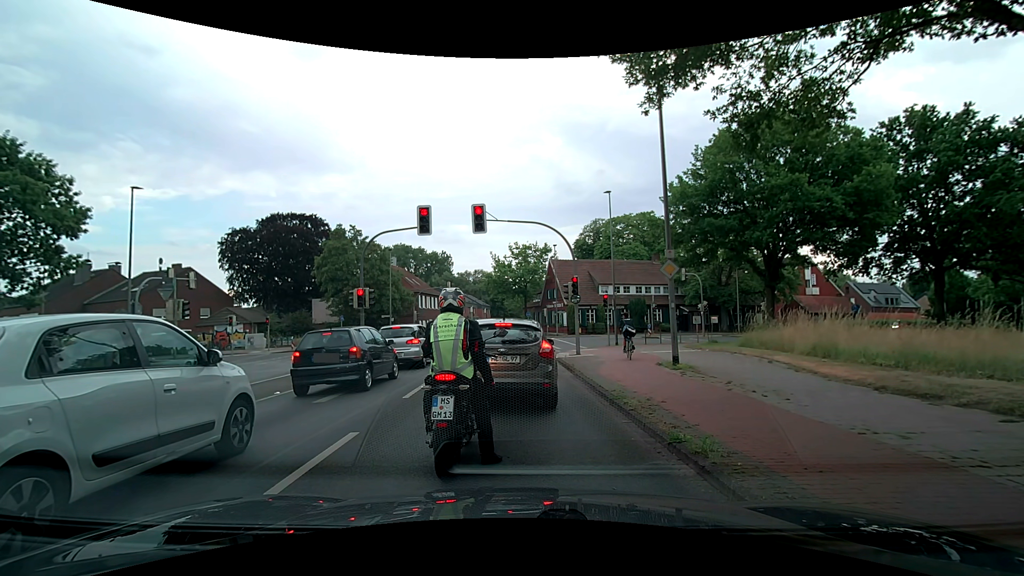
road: secondary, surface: asphalt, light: Day
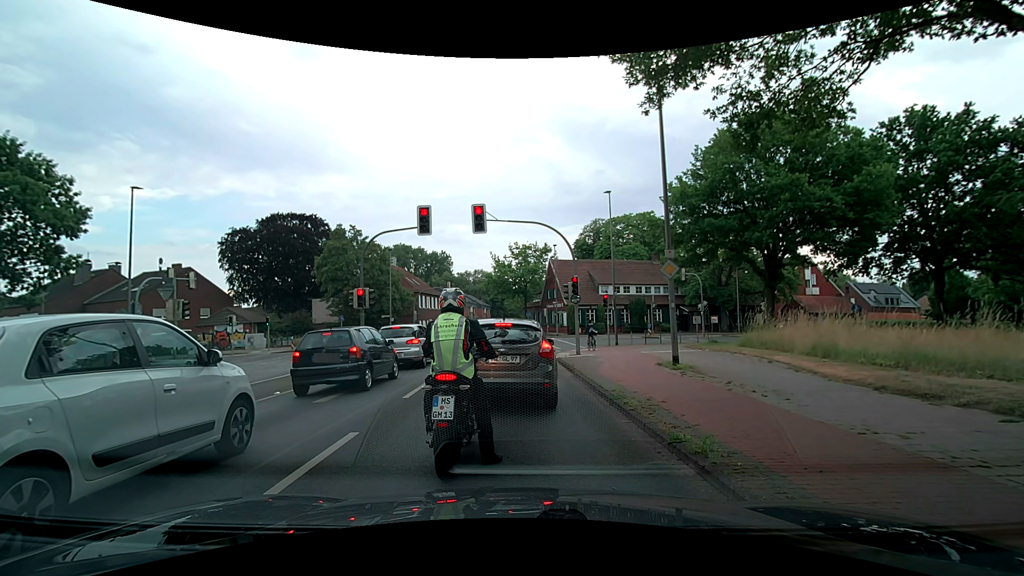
(0.0, 0.0) m; 0°
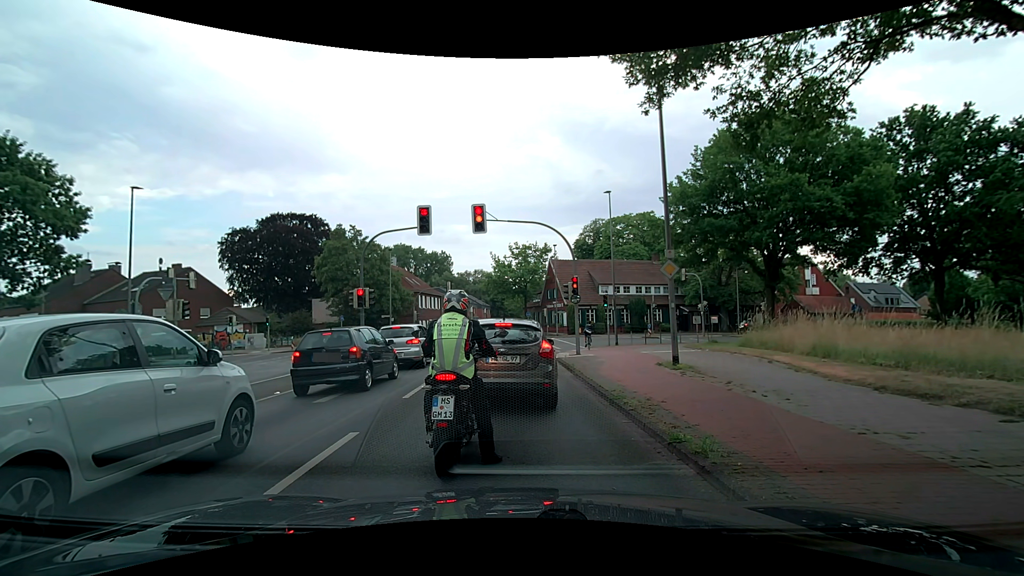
(0.0, 0.0) m; 0°
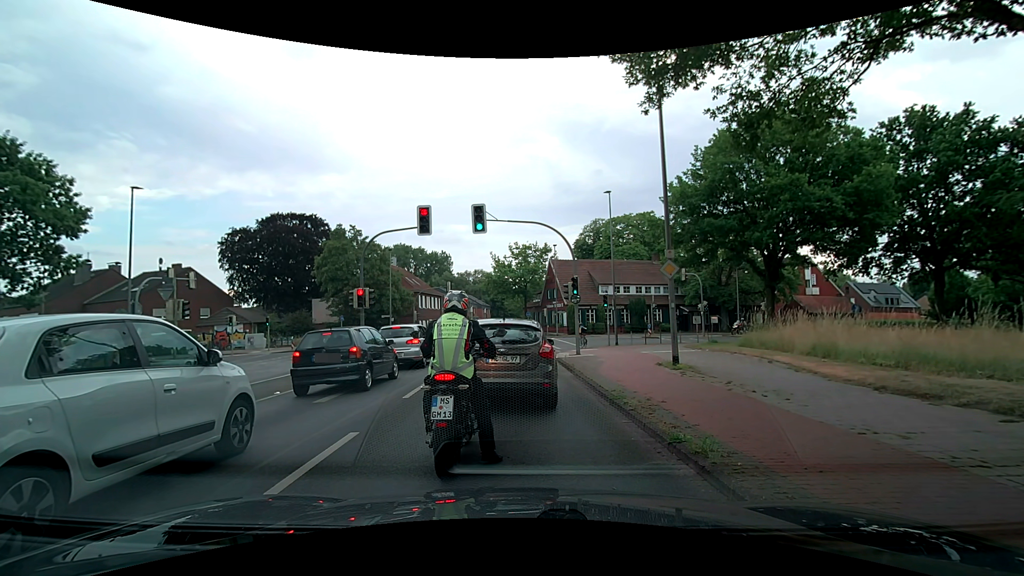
(0.0, 0.0) m; 0°
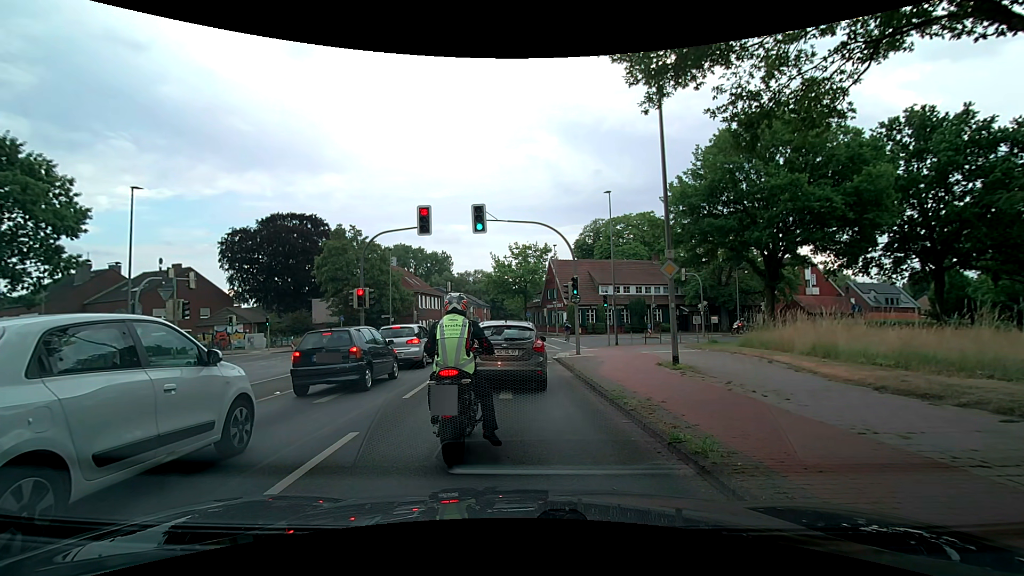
(0.0, 0.0) m; 0°
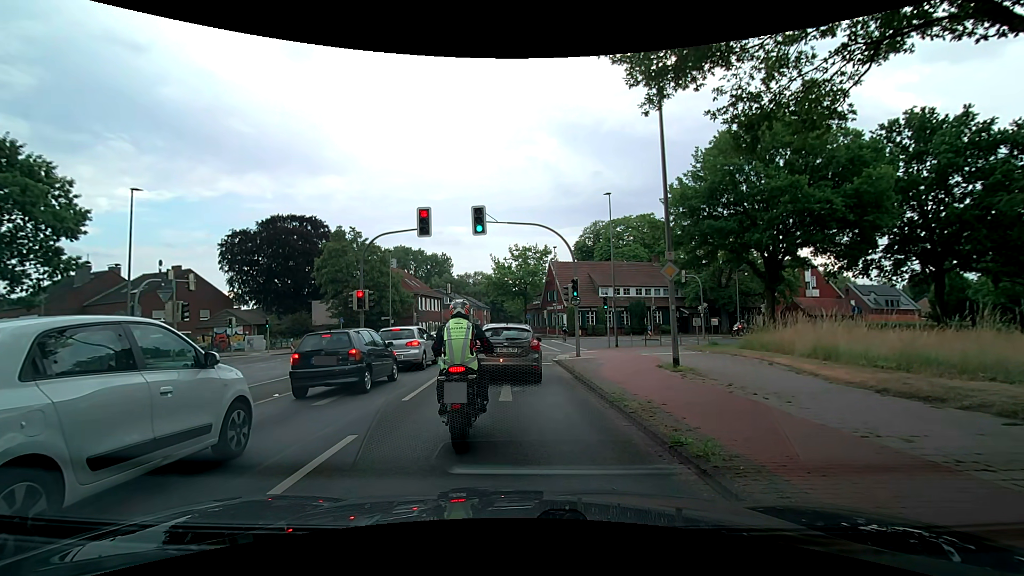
(0.0, 0.0) m; 0°
